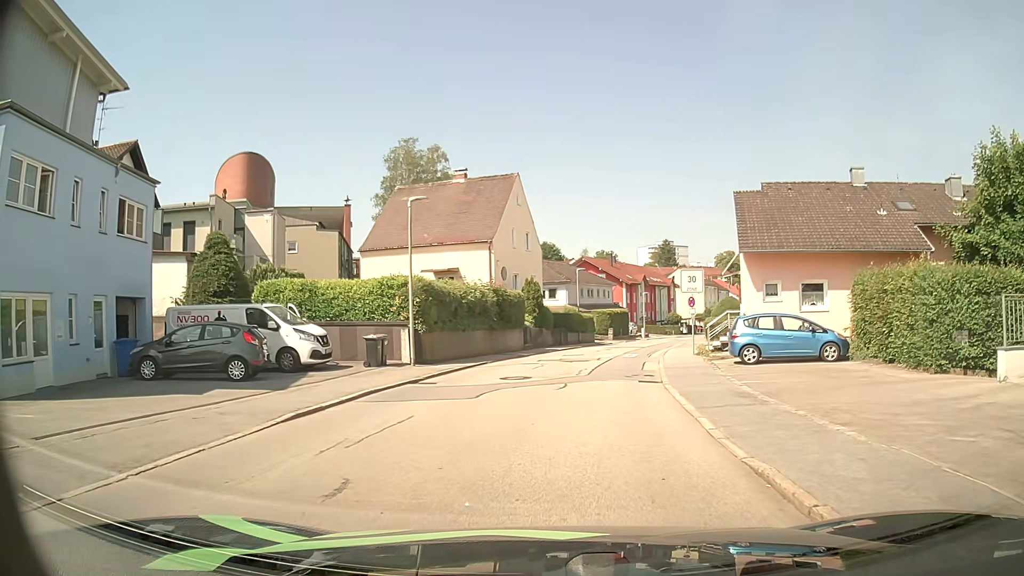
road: residential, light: Day
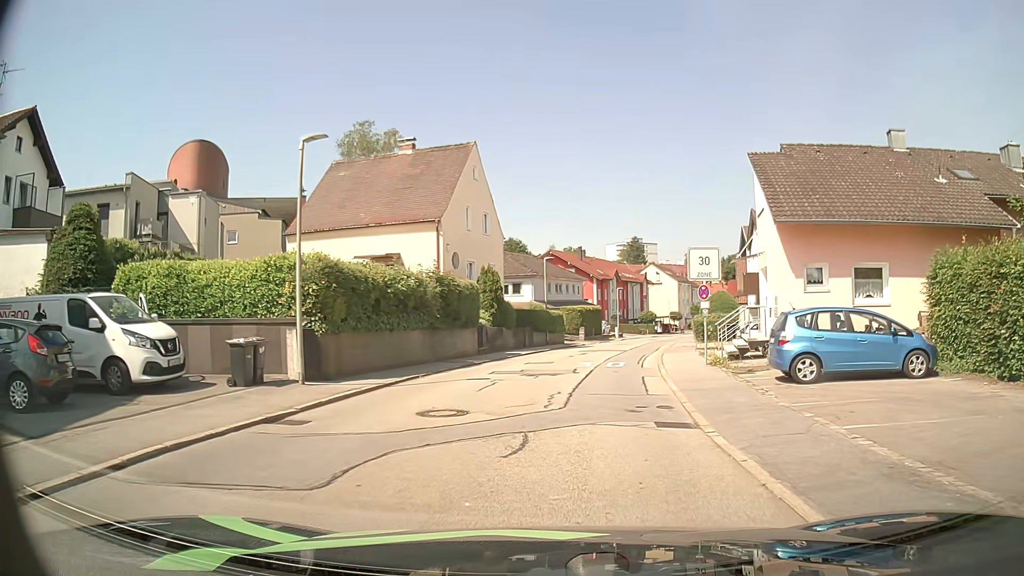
(+0.2, +7.1) m; +3°
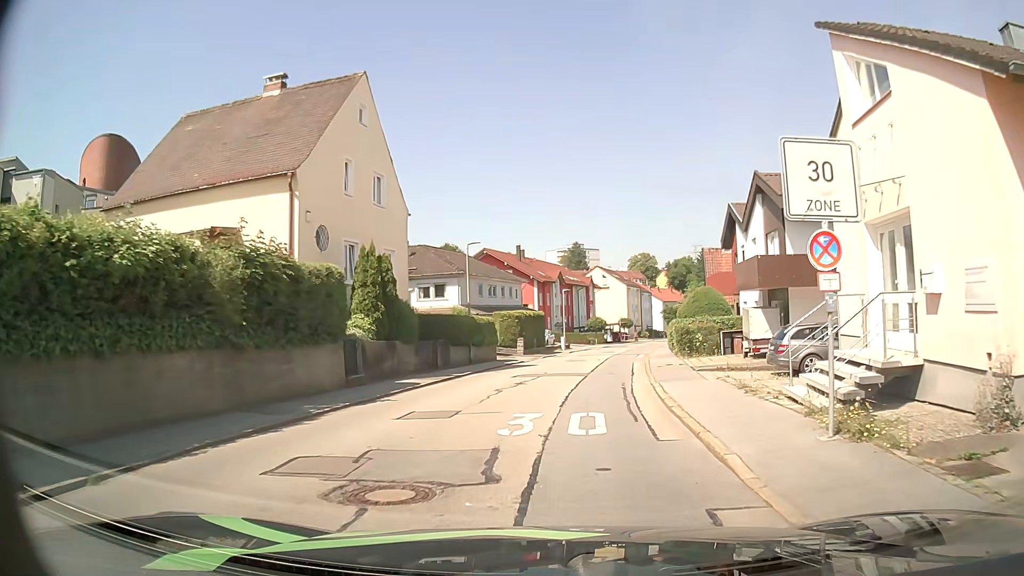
(+0.5, +11.6) m; +5°
(0, +10) (+1, +20) (+2, +30) (+4, +40) (+6, +50) (+8, +59) (+10, +69) (+12, +79) (+14, +89) (+16, +99) m
